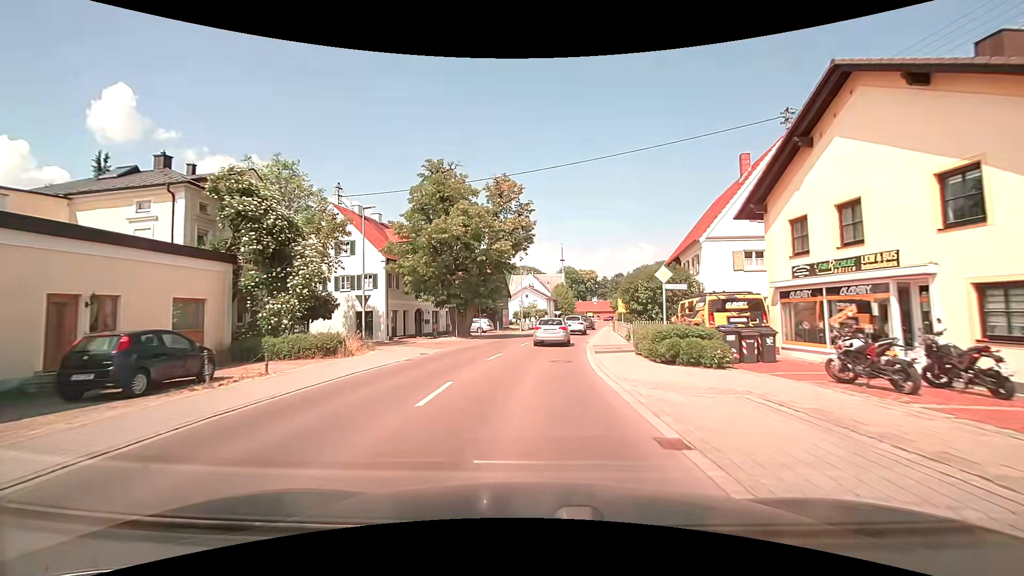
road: tertiary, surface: asphalt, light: Day
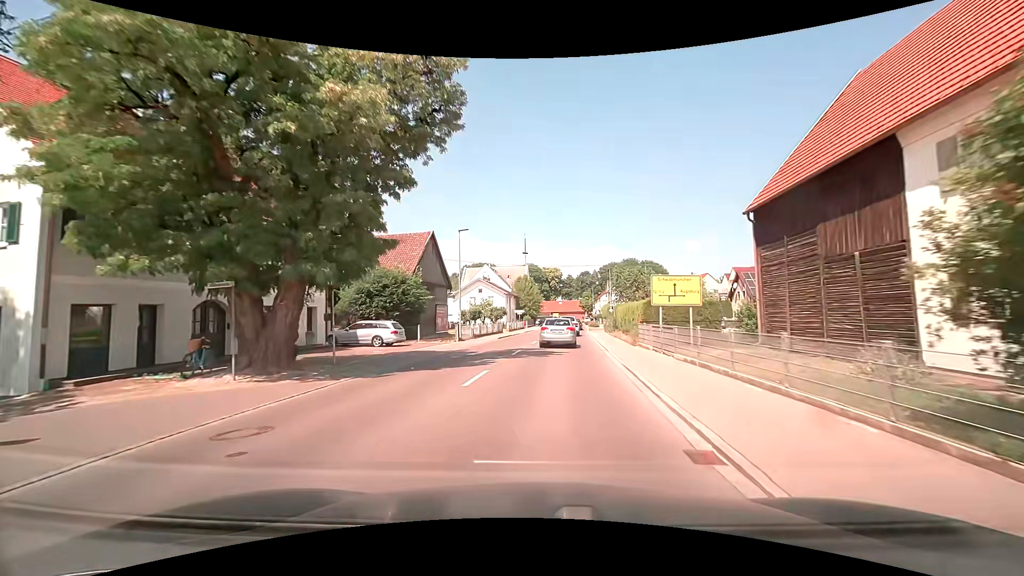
(+0.9, +24.4) m; +5°
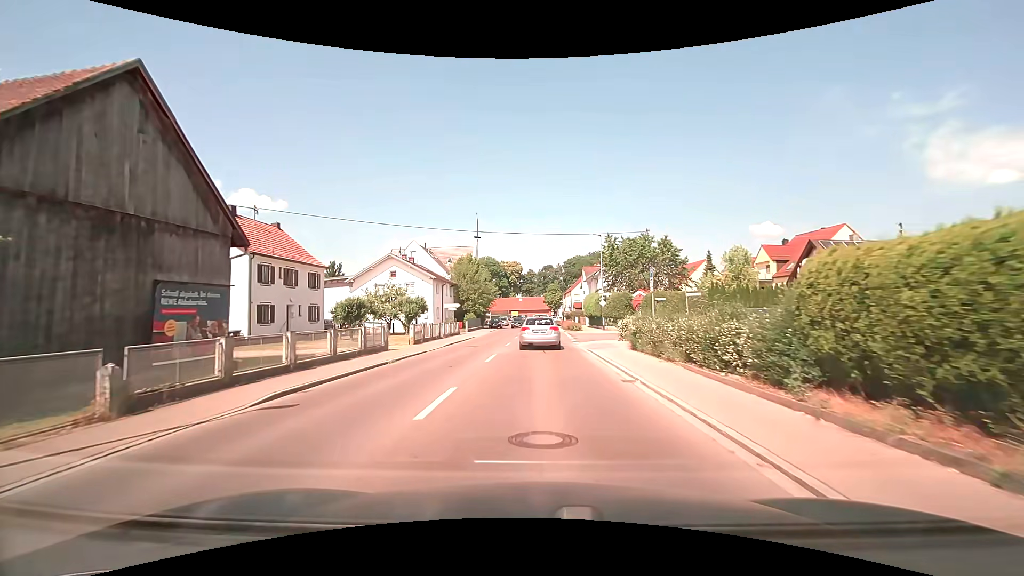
(+1.4, +30.2) m; +4°
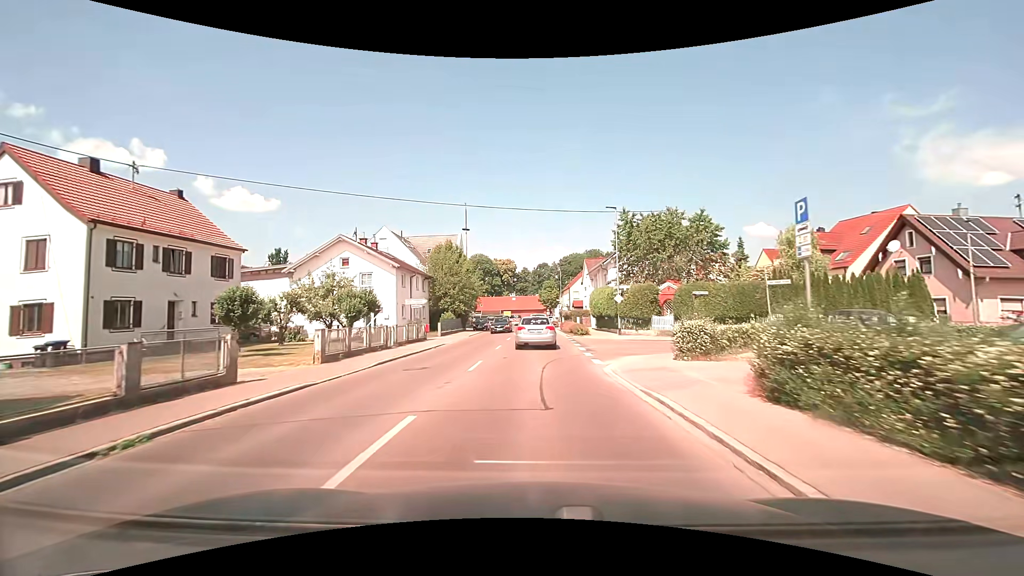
(+0.2, +11.6) m; +1°
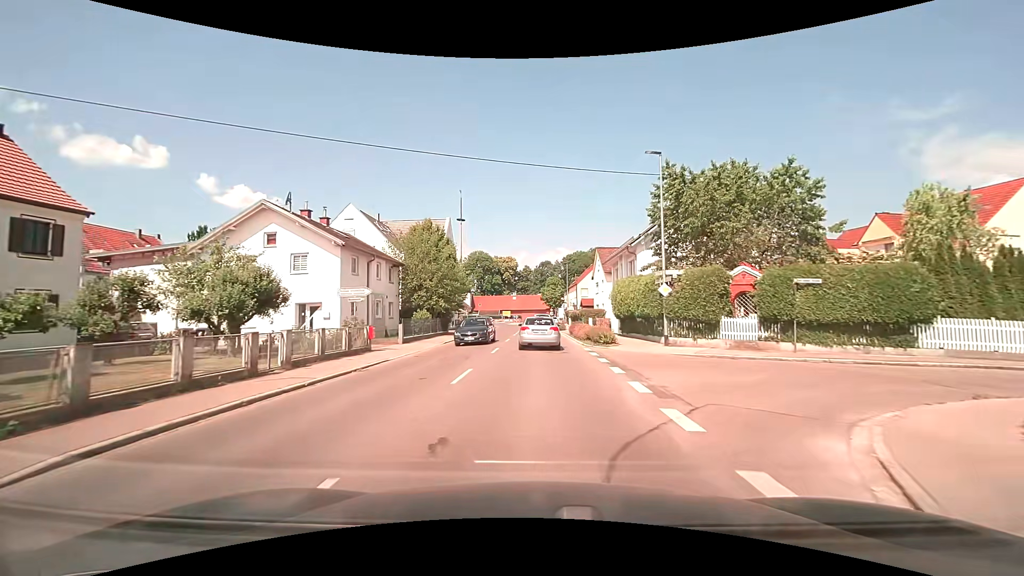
(+0.1, +11.8) m; 0°
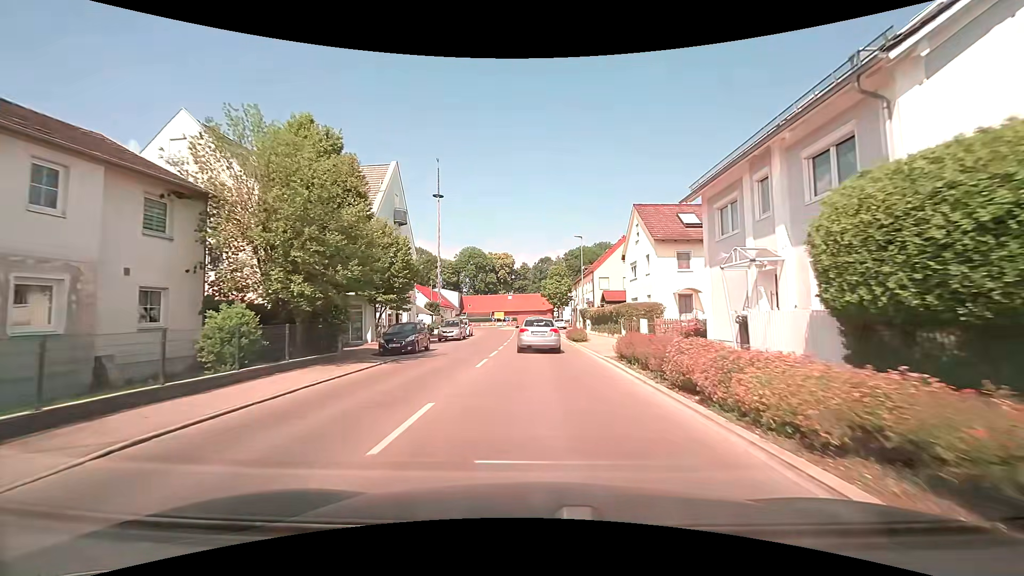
(-0.1, +23.2) m; -1°
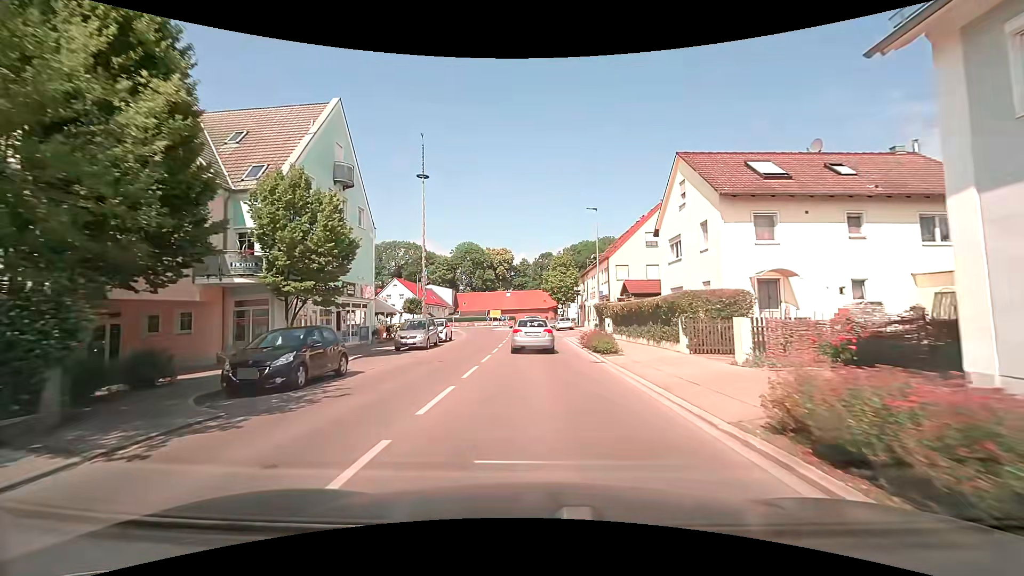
(+0.2, +11.2) m; +1°
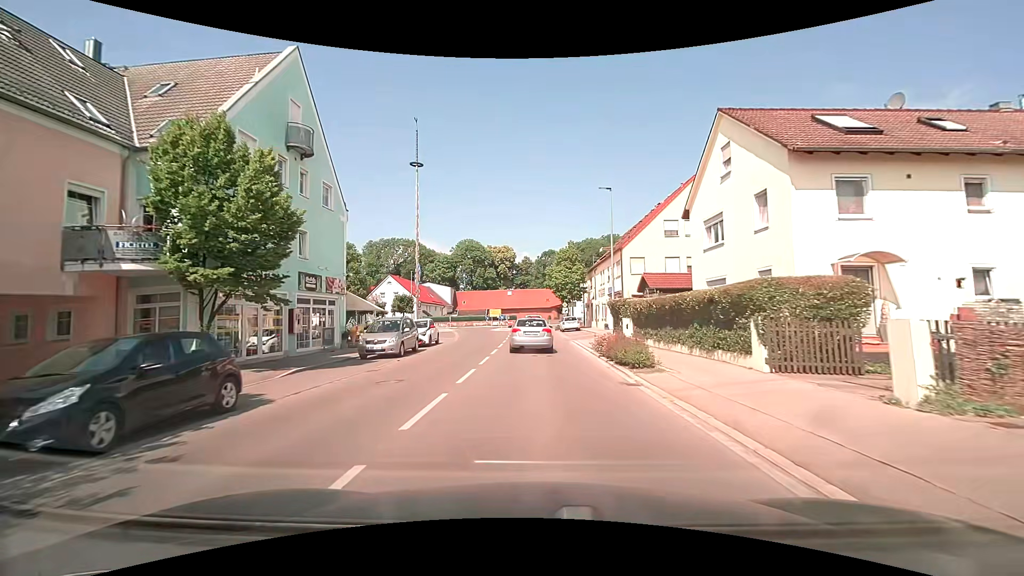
(-0.1, +5.4) m; -1°
(0, +10) (0, +20) (0, +30) (0, +40) (0, +50) (0, +60) (+2, +70) (+9, +77) (+18, +81) (+28, +81) m
